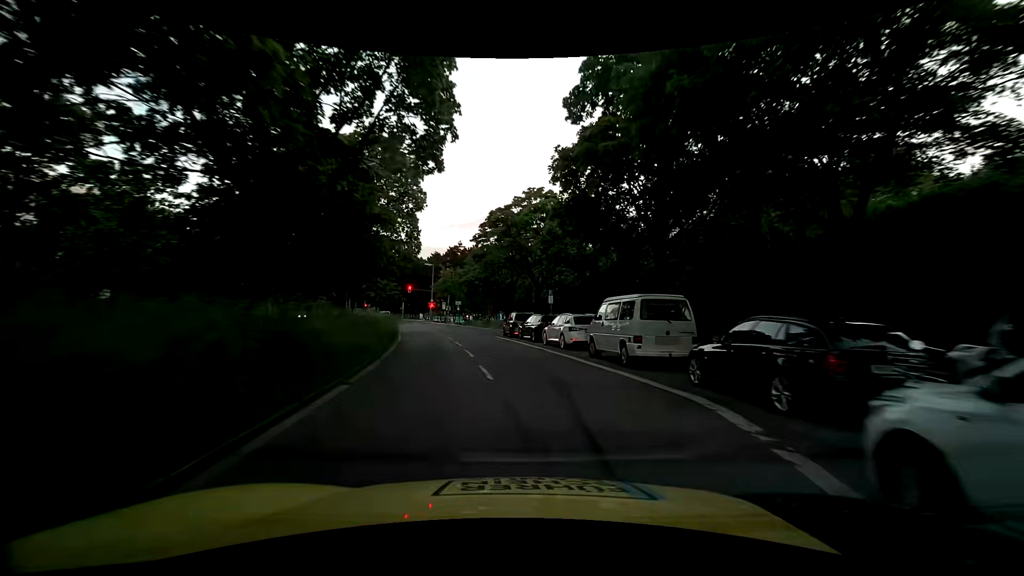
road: secondary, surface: asphalt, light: Day
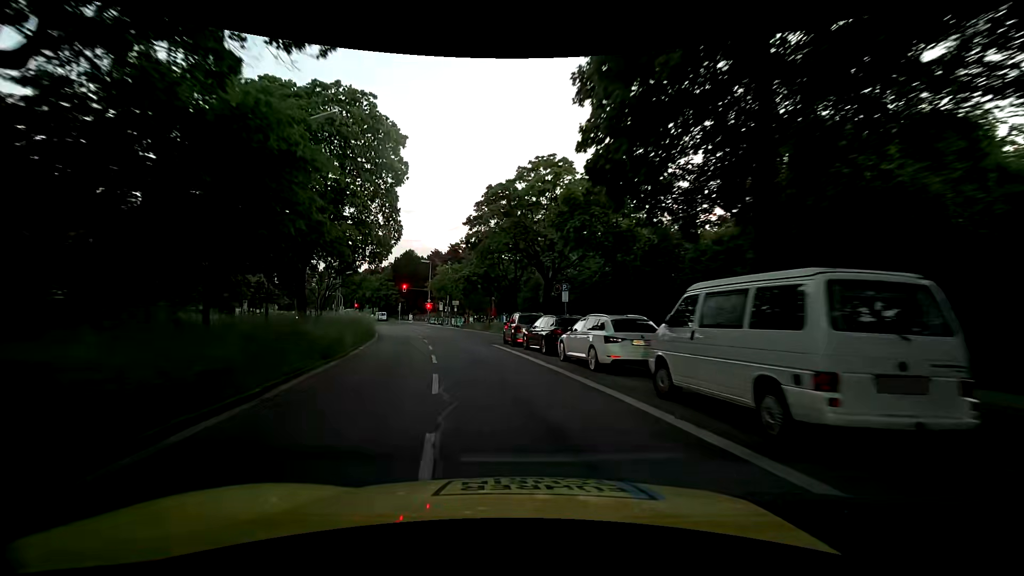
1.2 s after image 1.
(-0.1, +7.9) m; -3°
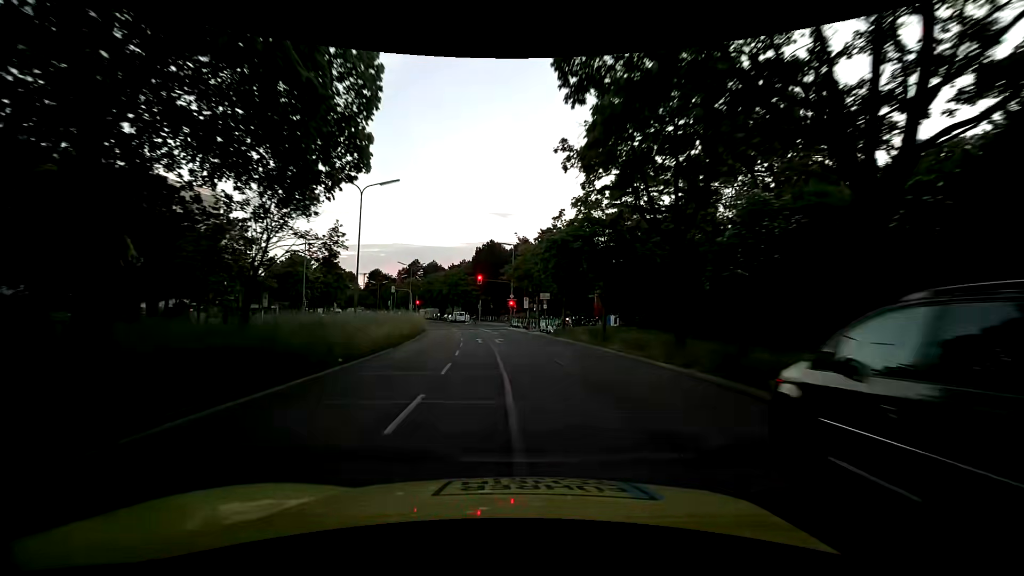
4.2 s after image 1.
(-1.6, +21.4) m; -8°
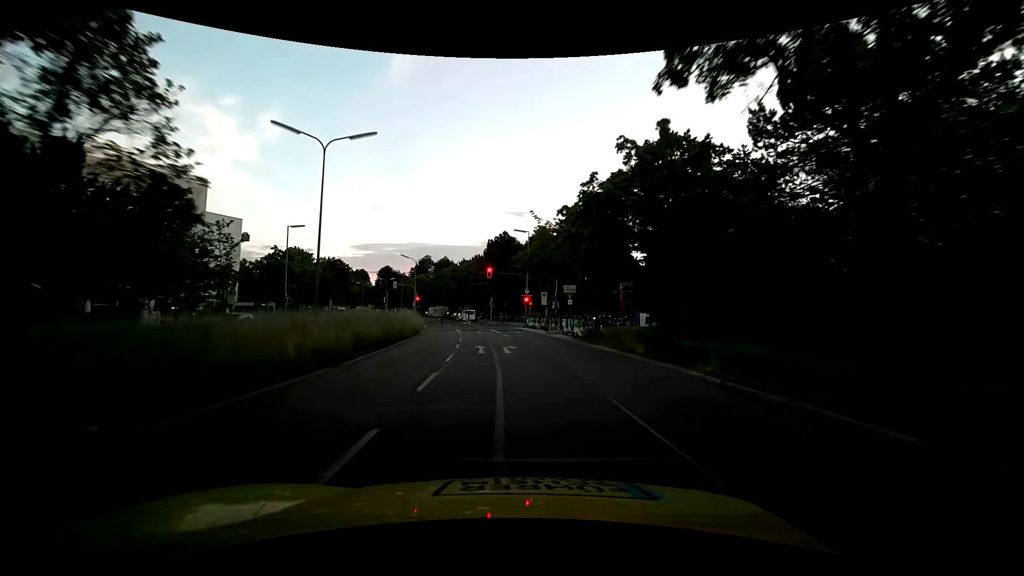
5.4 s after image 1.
(-0.3, +8.8) m; -3°
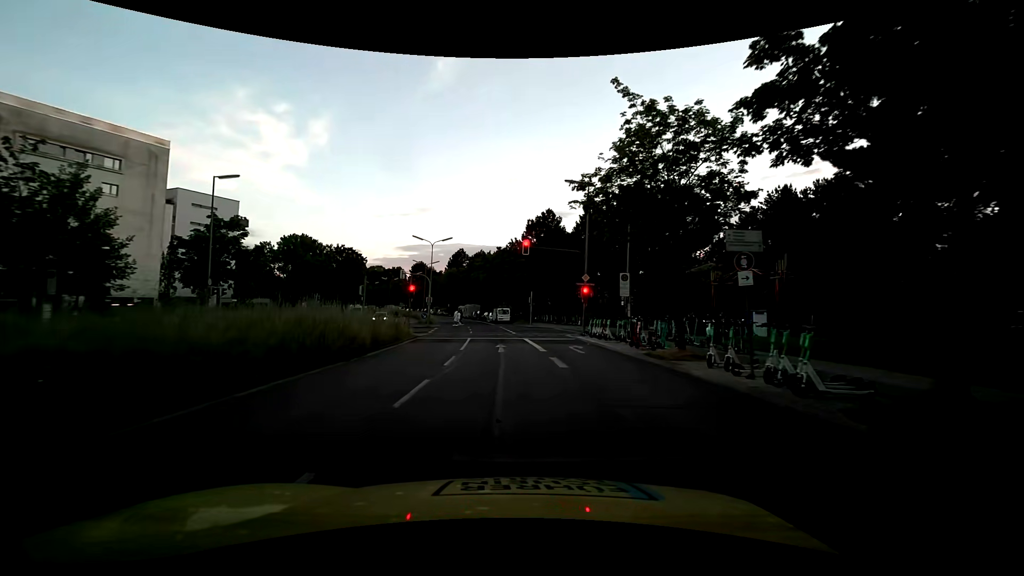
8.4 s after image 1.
(-0.7, +19.7) m; -5°
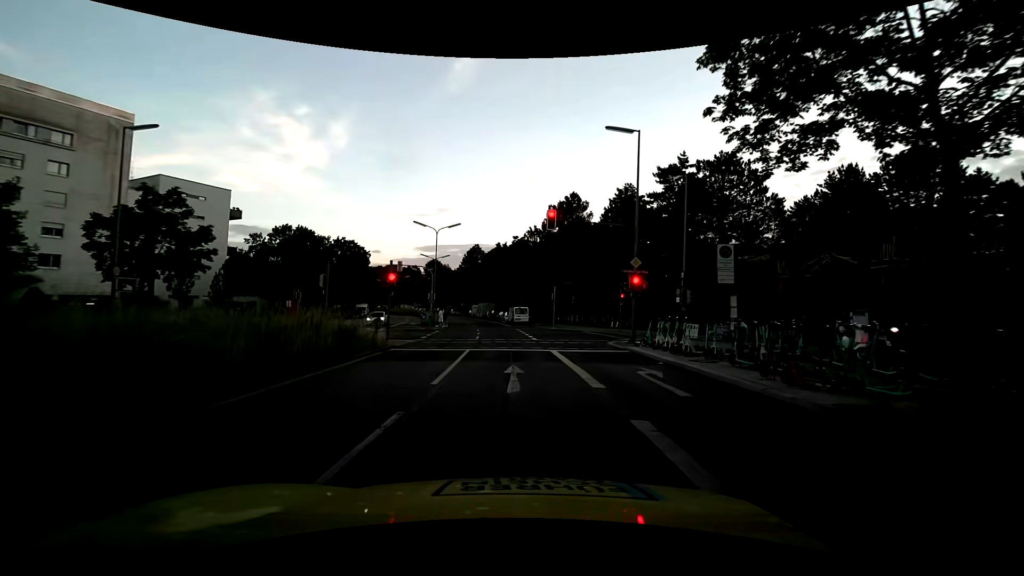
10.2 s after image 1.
(-0.1, +9.5) m; -1°
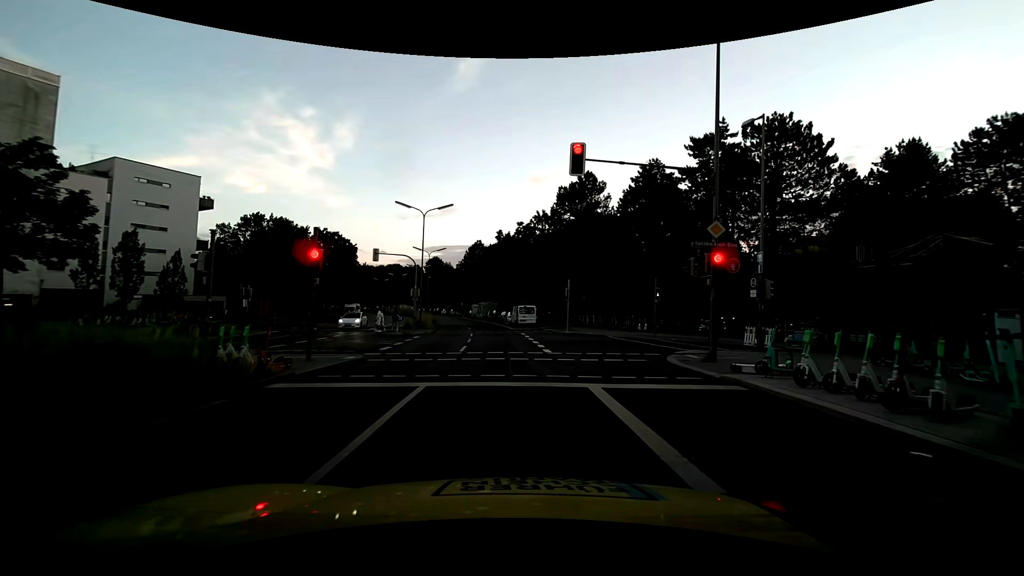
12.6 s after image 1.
(-0.2, +9.2) m; -1°
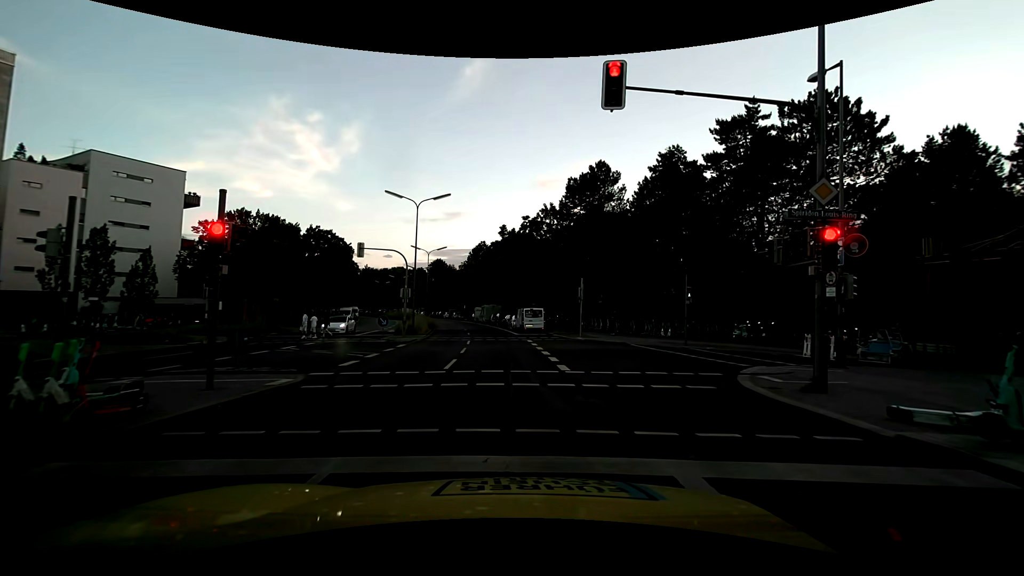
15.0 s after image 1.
(-0.1, +4.7) m; 0°
(0, +10) (-1, +20) (-2, +30) (-3, +40) (-5, +50) (-7, +59) (-9, +69) (-11, +79) (-14, +89) (-16, +98) m
